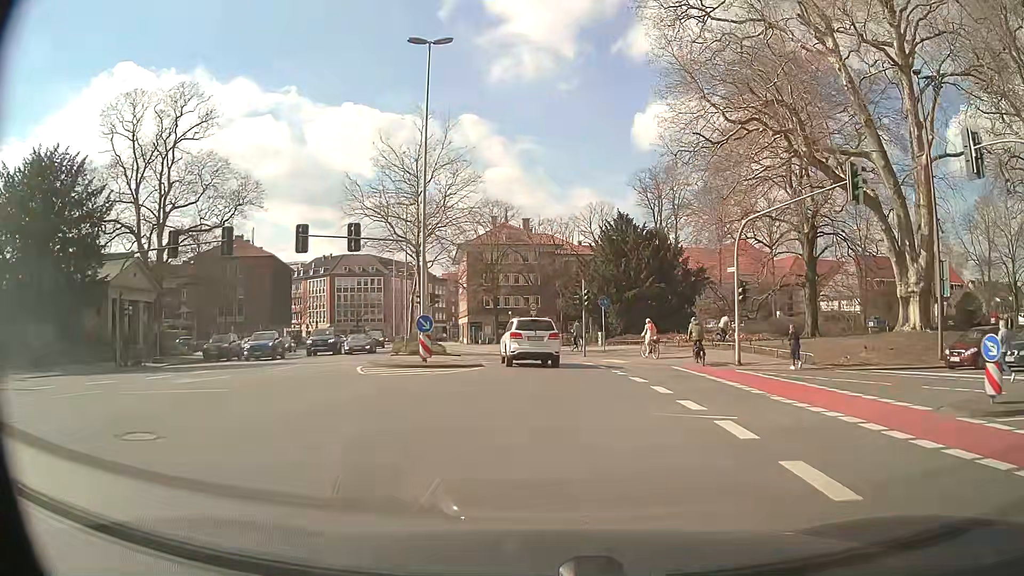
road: secondary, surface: asphalt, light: Day
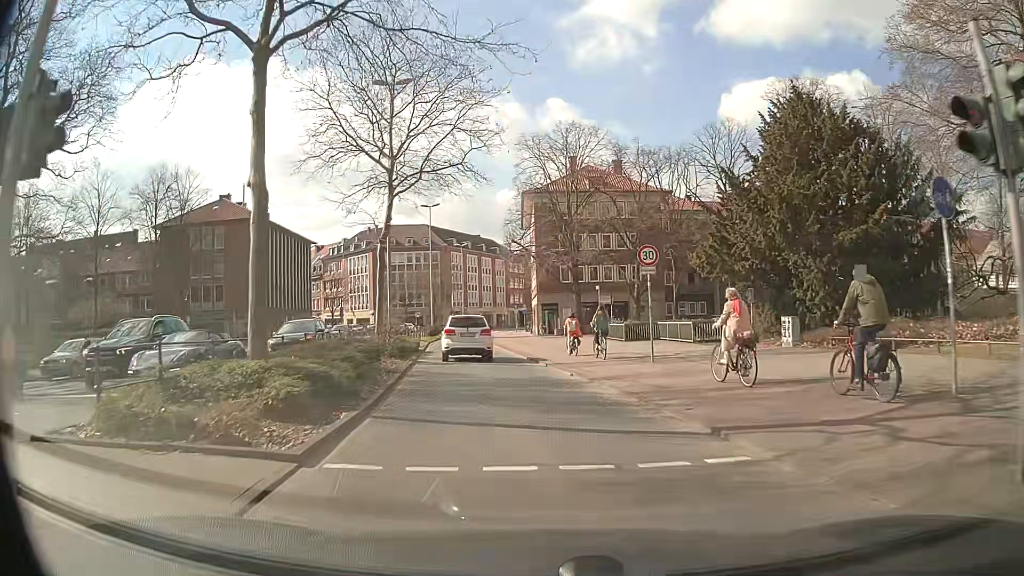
(-0.7, +27.9) m; -7°
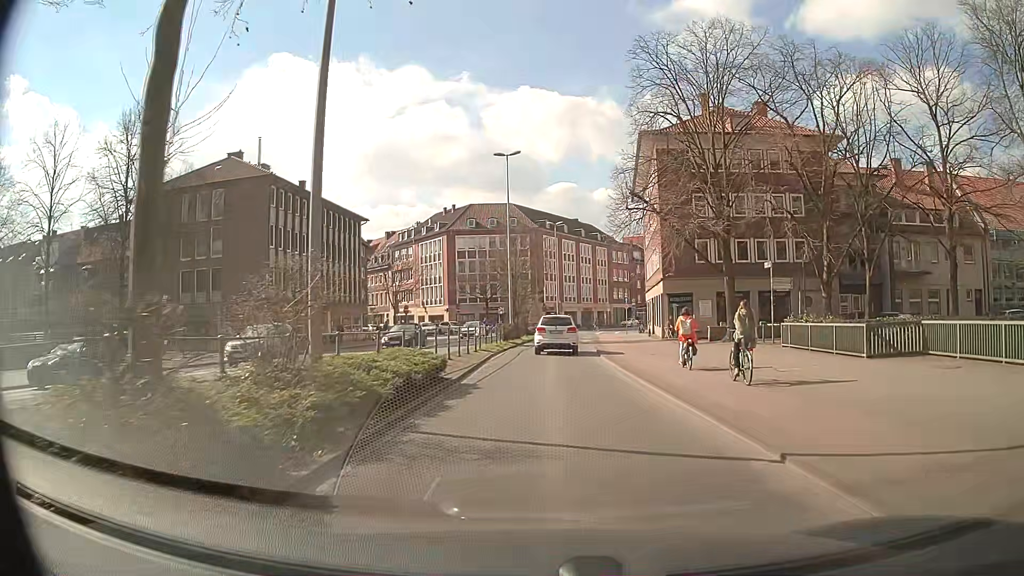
(-1.8, +19.6) m; -9°
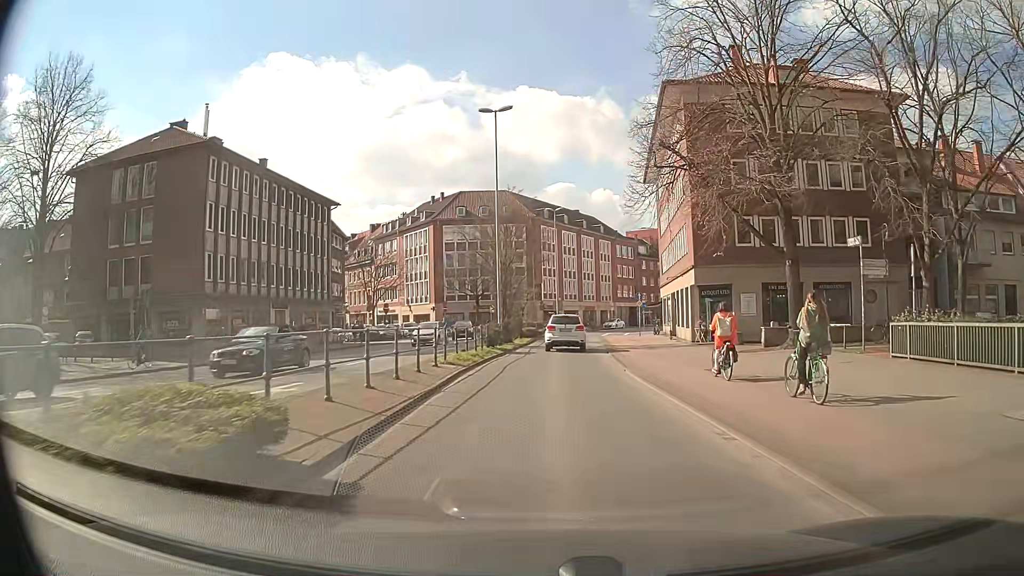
(0.0, +9.8) m; 0°
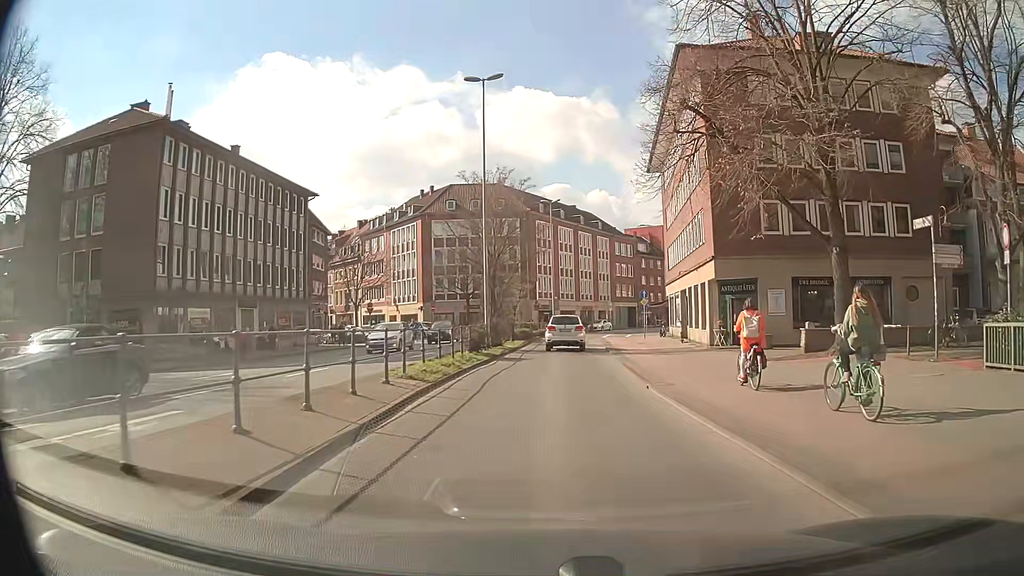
(0.0, +5.0) m; 0°
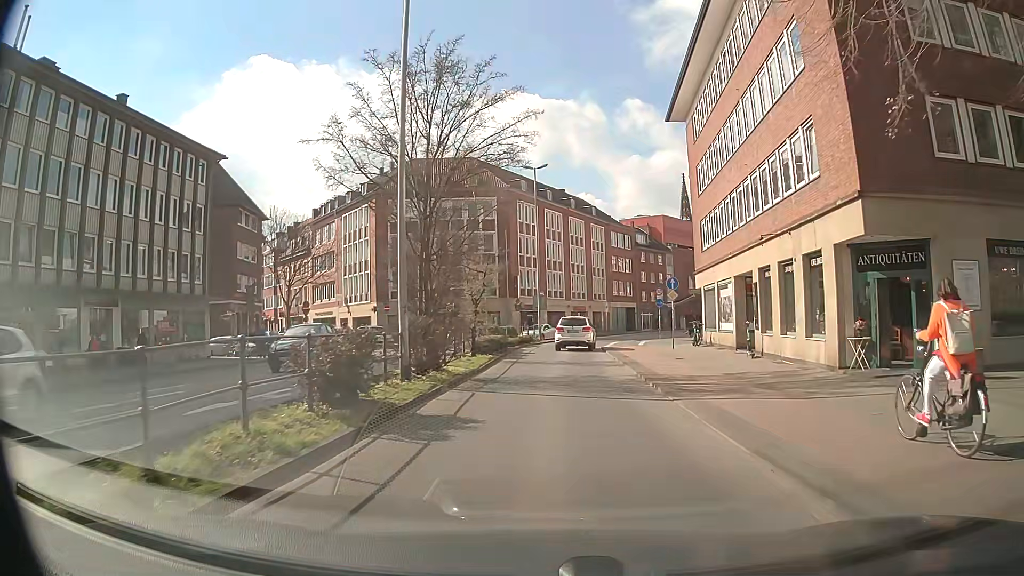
(+0.2, +15.4) m; +1°
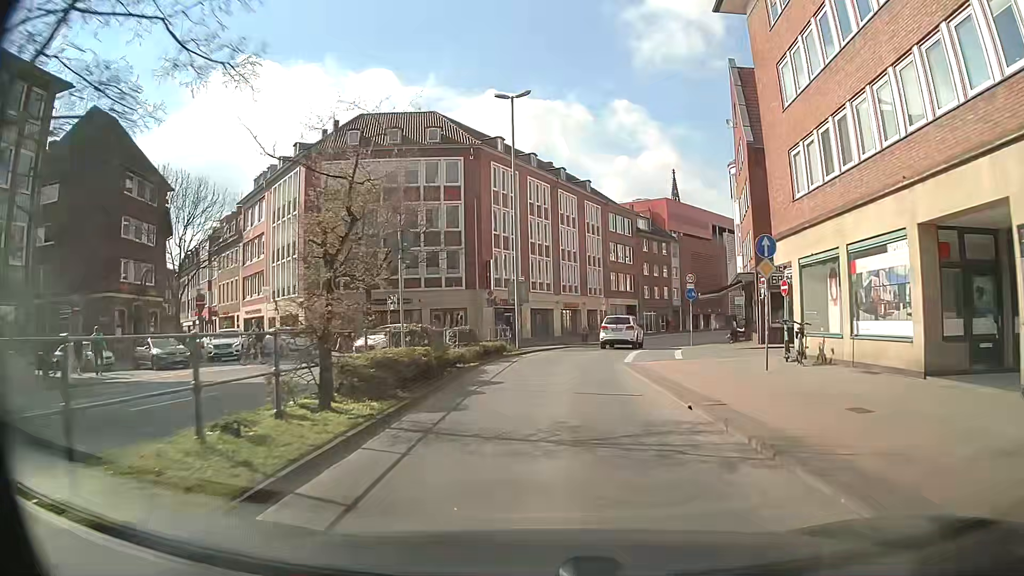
(+0.2, +15.8) m; +1°
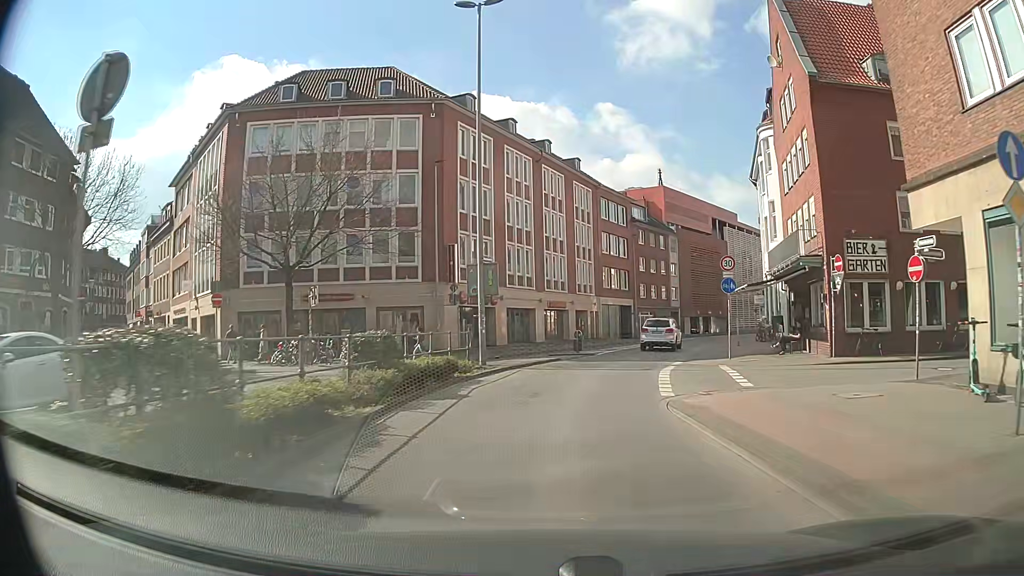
(+0.2, +10.6) m; +2°
(0, +10) (+1, +20) (+4, +30) (+7, +39) (+10, +48) (+15, +58) (+19, +66) (+25, +75) (+31, +83) (+37, +91) m
